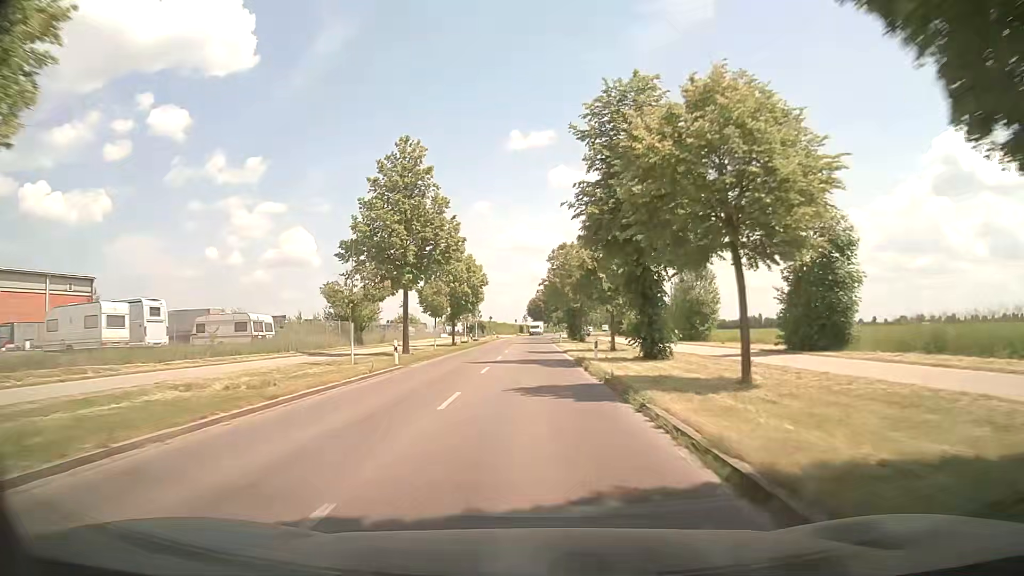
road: tertiary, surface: asphalt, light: Day
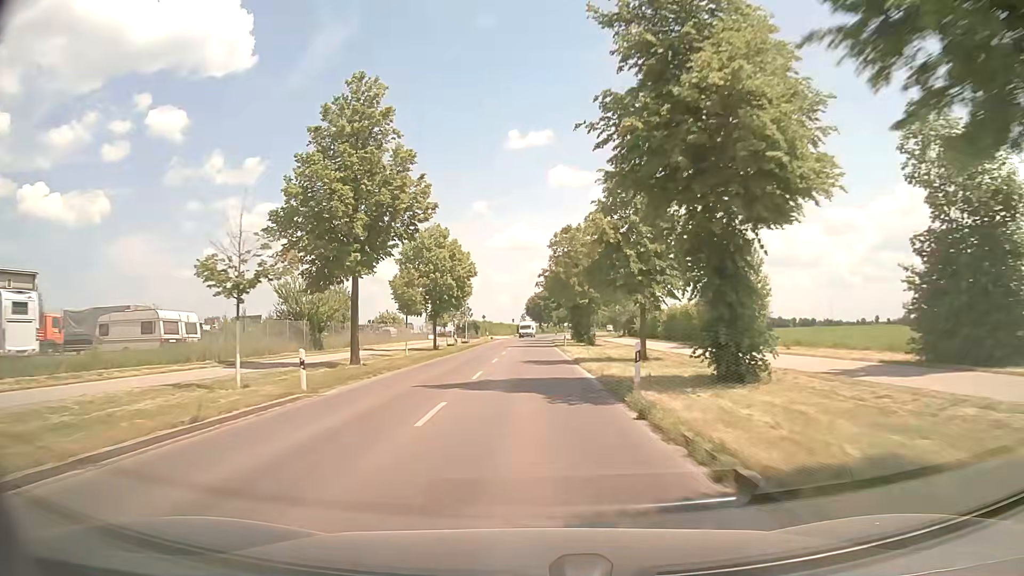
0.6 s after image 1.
(-0.1, +10.9) m; -1°
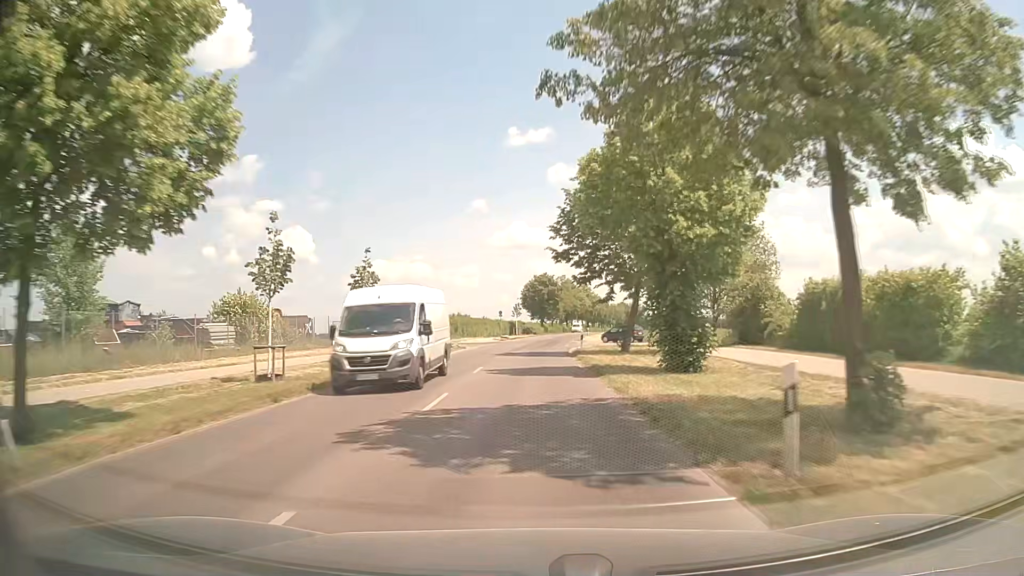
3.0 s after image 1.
(+0.6, +43.3) m; +1°
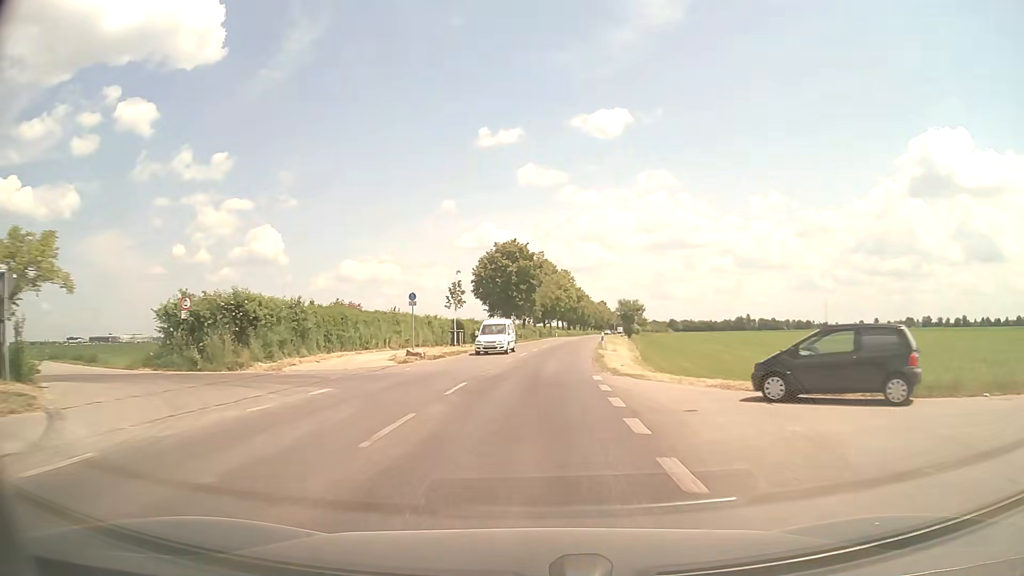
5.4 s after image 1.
(+0.4, +42.2) m; +2°
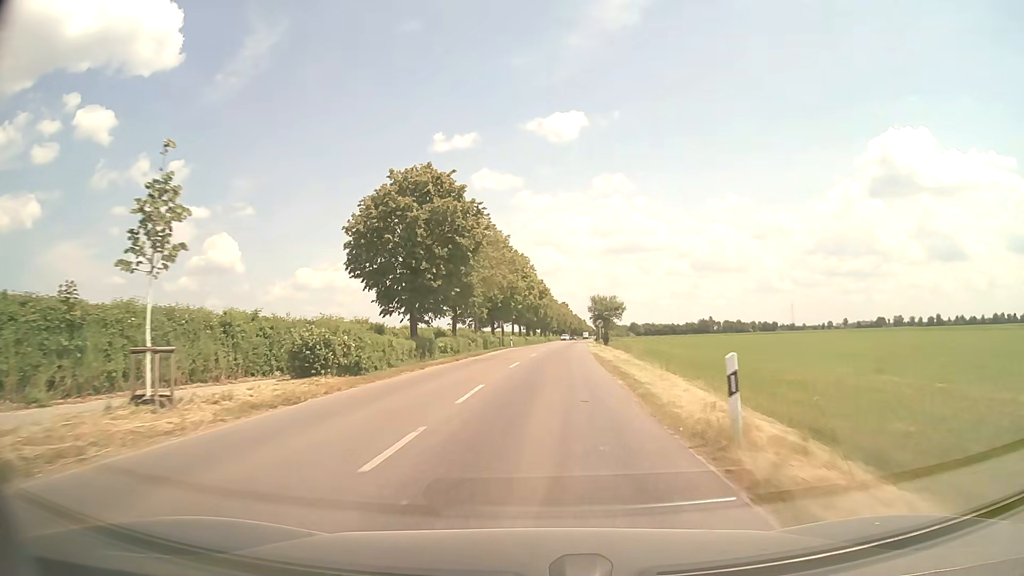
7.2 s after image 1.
(+1.1, +30.8) m; +4°
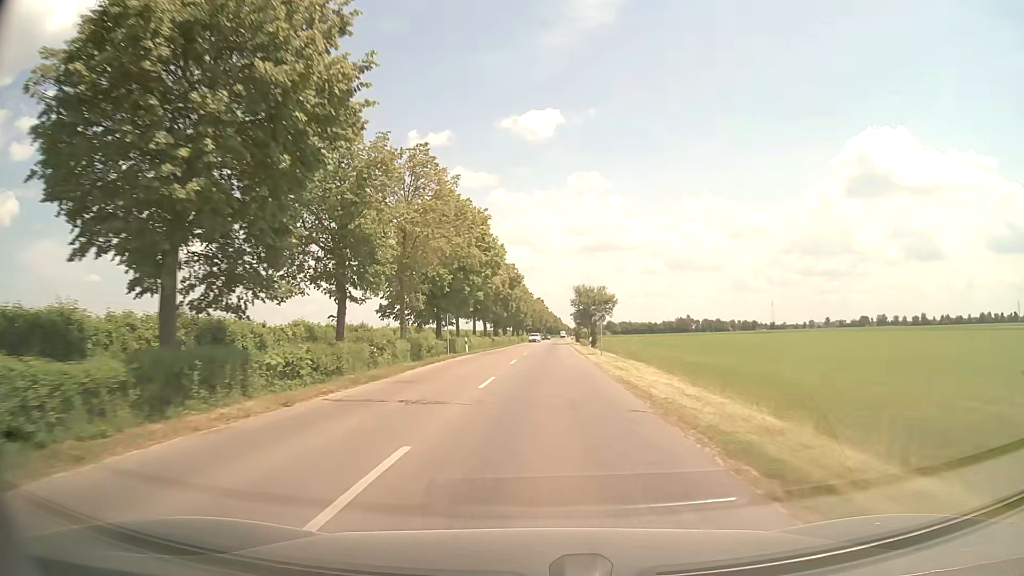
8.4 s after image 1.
(+0.4, +20.7) m; +2°
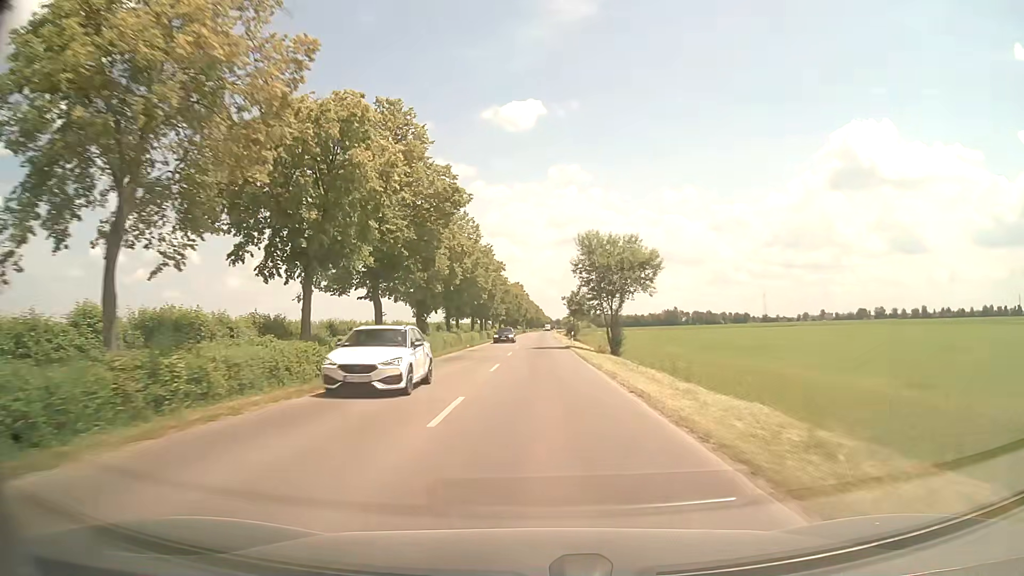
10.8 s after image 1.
(+0.9, +42.6) m; +2°
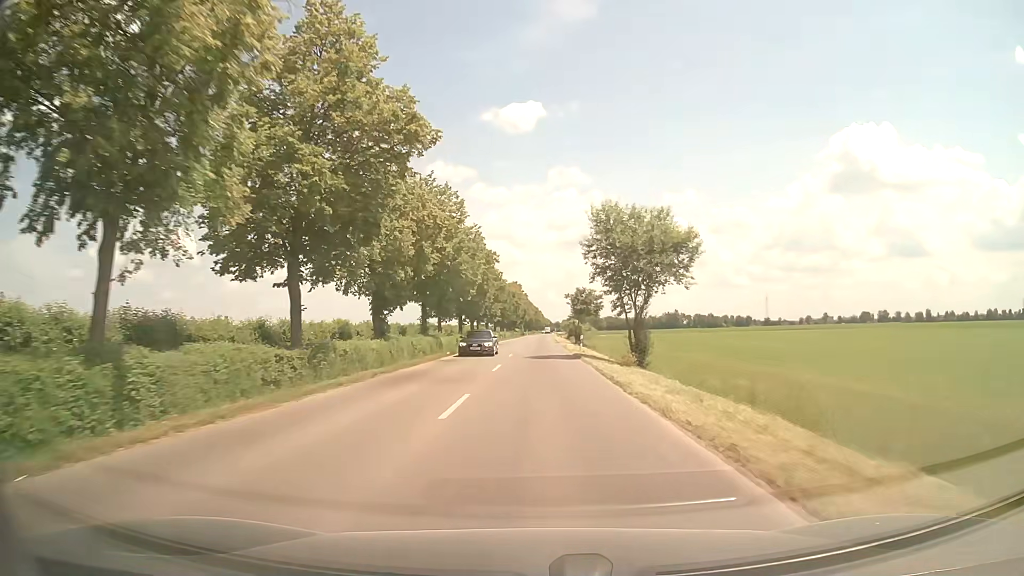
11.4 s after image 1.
(0.0, +11.0) m; 0°
(0, +10) (0, +20) (0, +30) (0, +40) (+1, +50) (+1, +60) (+1, +70) (+1, +80) (+1, +90) (+1, +100) m
